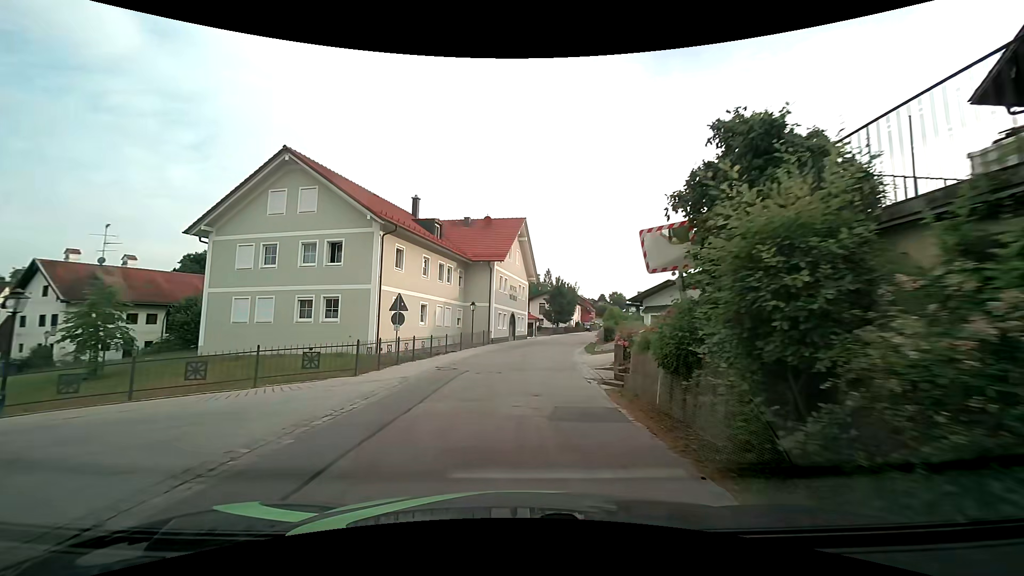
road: tertiary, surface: asphalt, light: Day
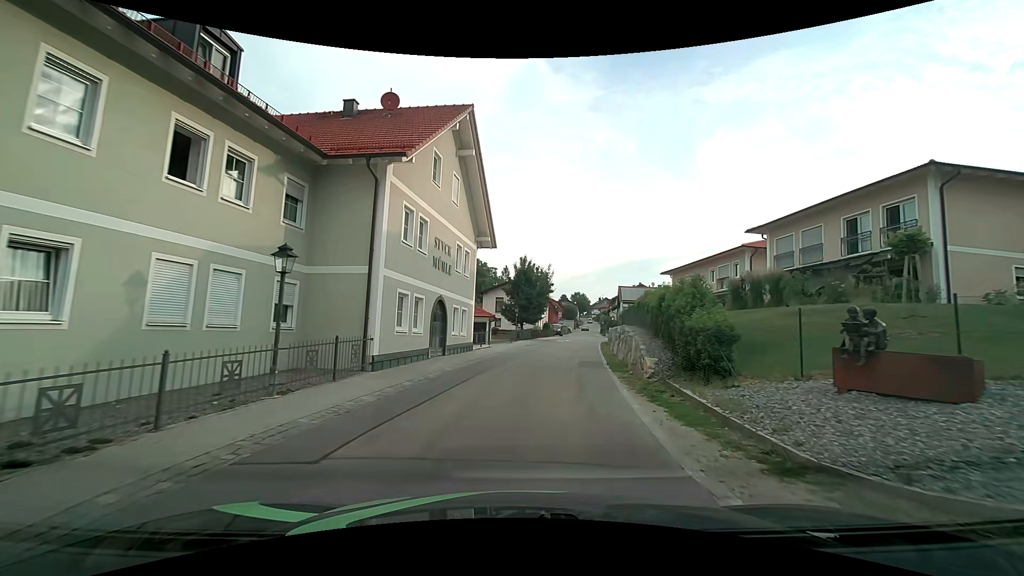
(+0.9, +22.3) m; +5°
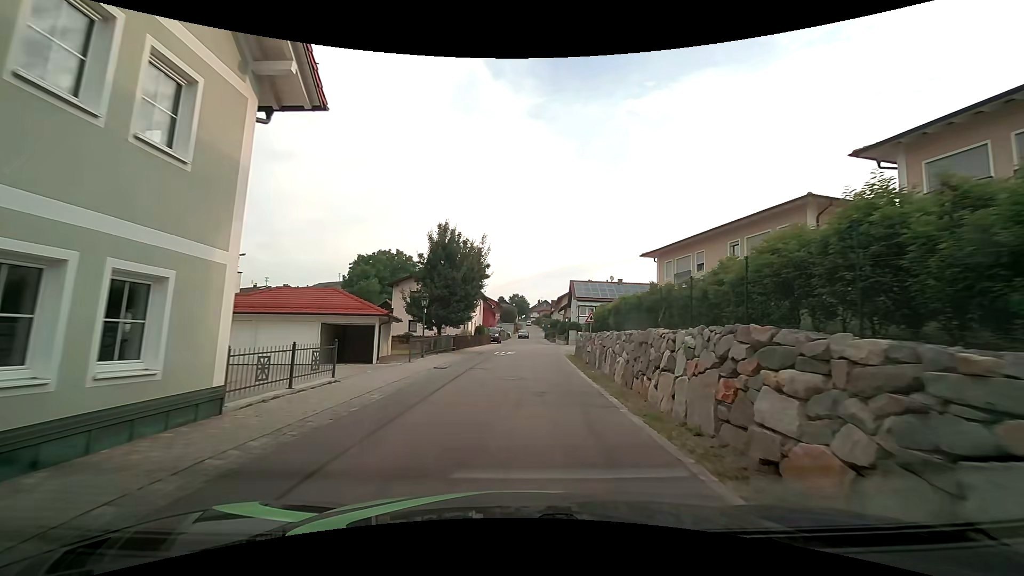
(+1.3, +17.5) m; +7°
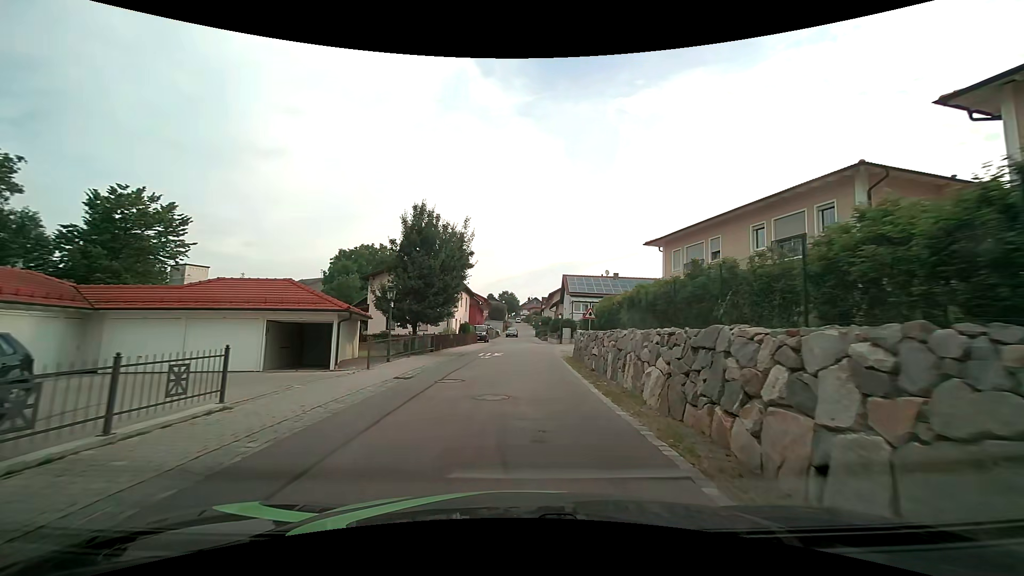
(+0.1, +4.4) m; +2°
(0, +10) (0, +20) (+1, +30) (+2, +40) (+1, +50) (+1, +60) (+1, +70) (+1, +80) (+1, +90) (+2, +100) m
